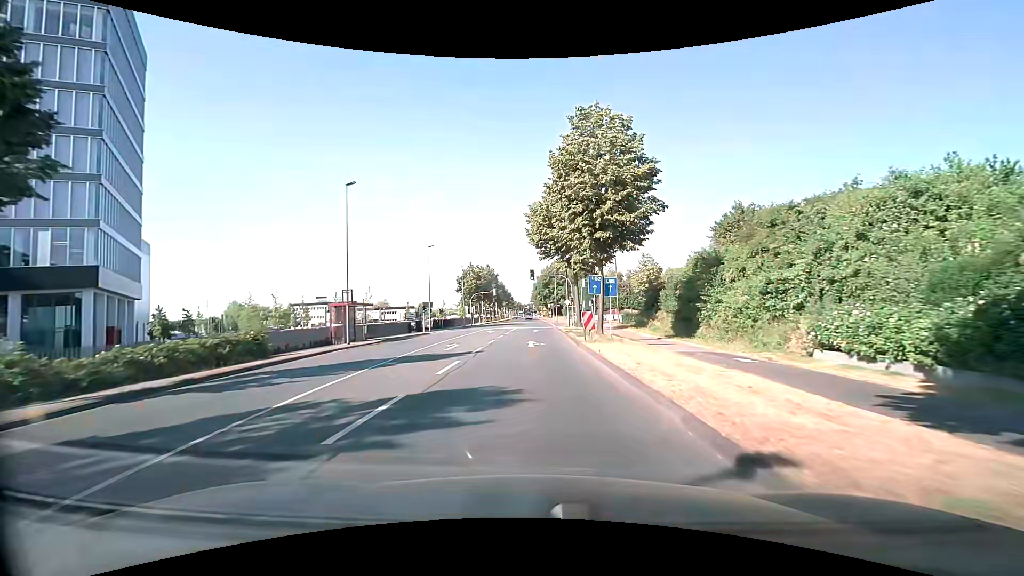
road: secondary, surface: asphalt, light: Day
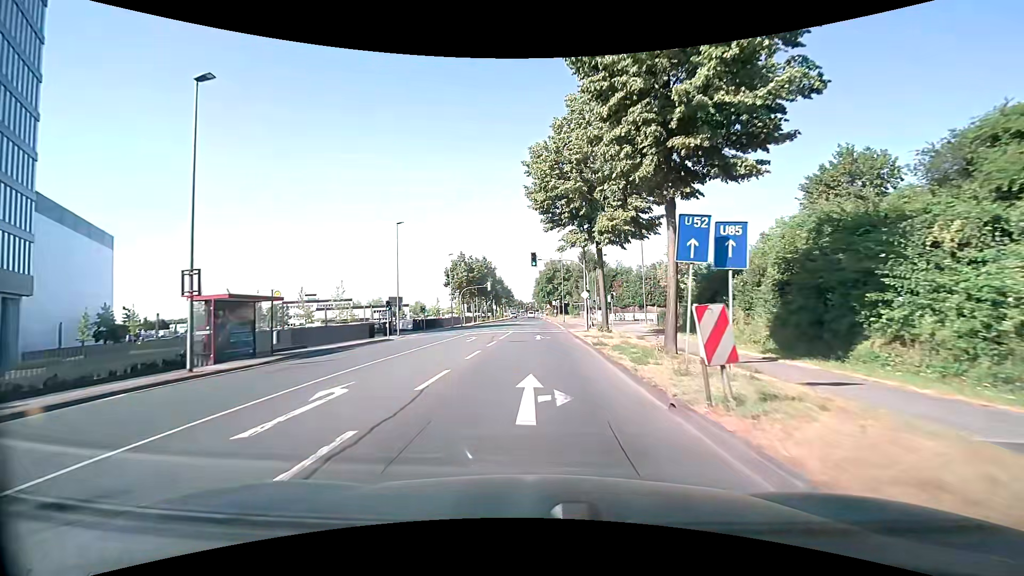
(0.0, +14.6) m; 0°
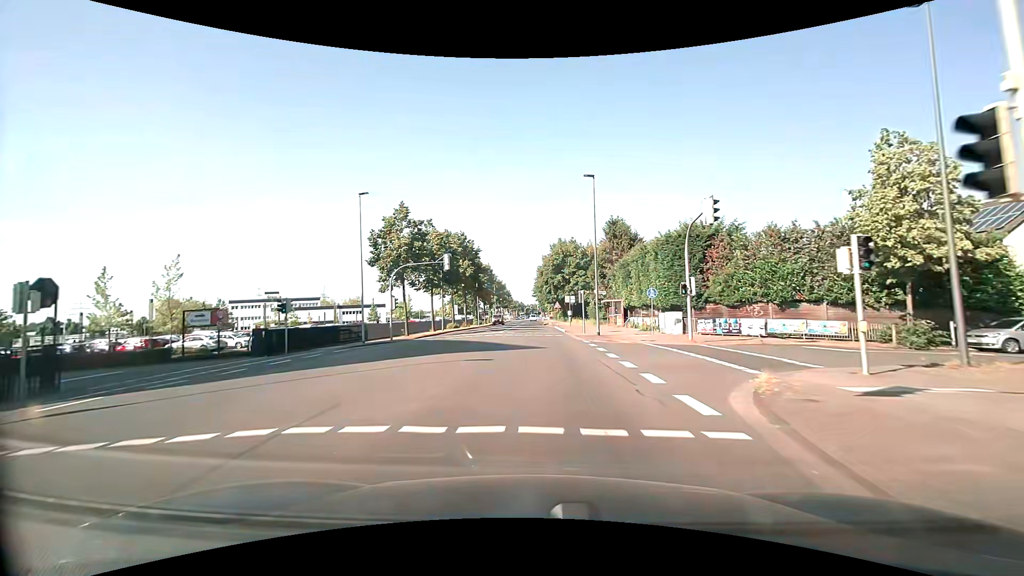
(+0.1, +36.8) m; 0°
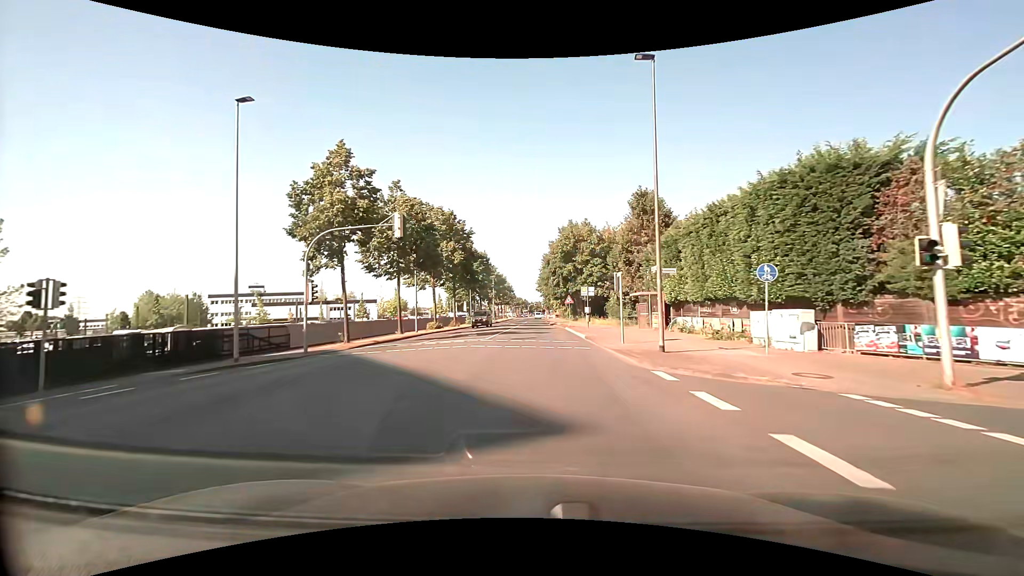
(-0.1, +14.9) m; 0°
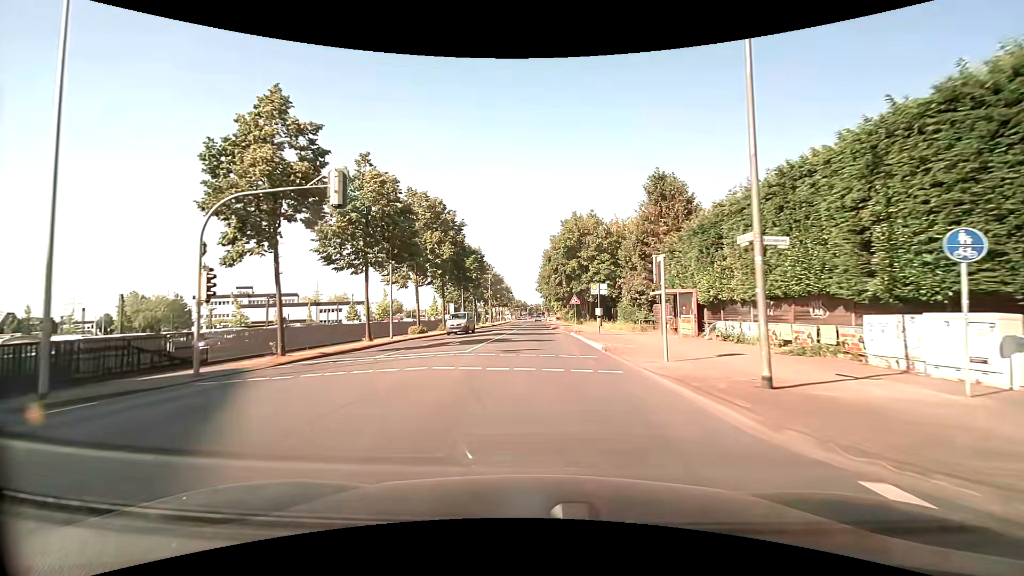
(0.0, +7.5) m; 0°
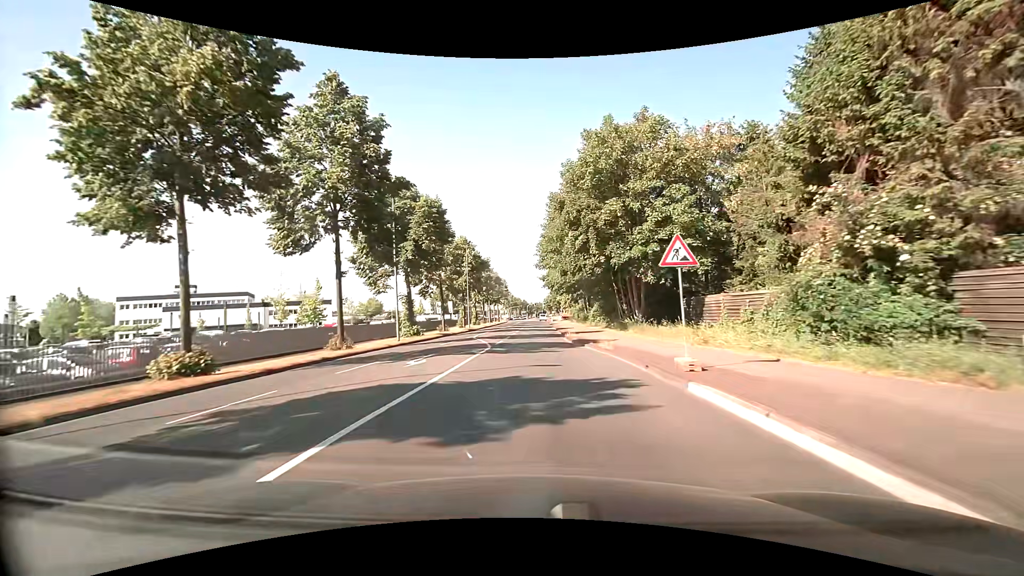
(0.0, +30.4) m; 0°
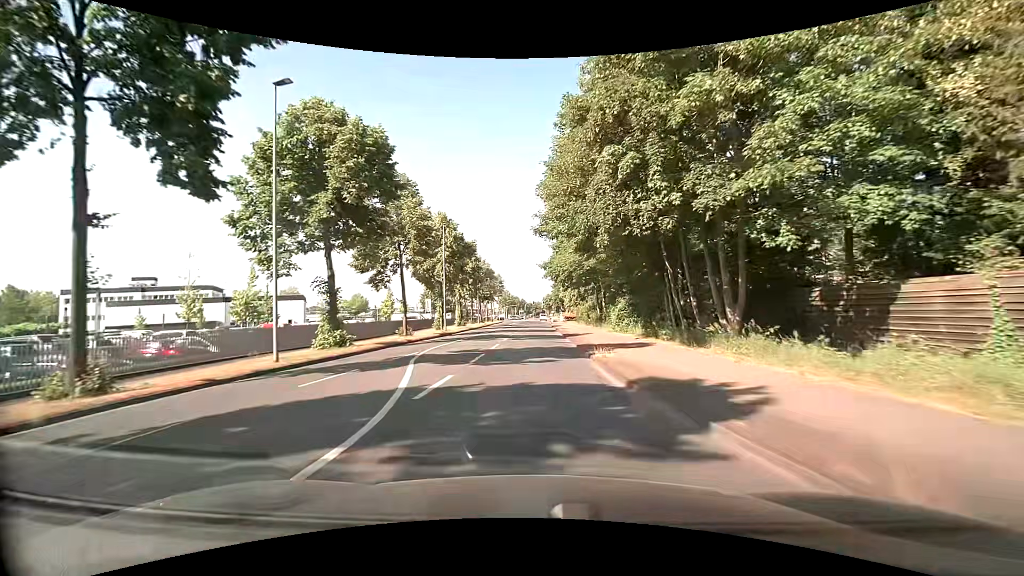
(0.0, +15.4) m; 0°
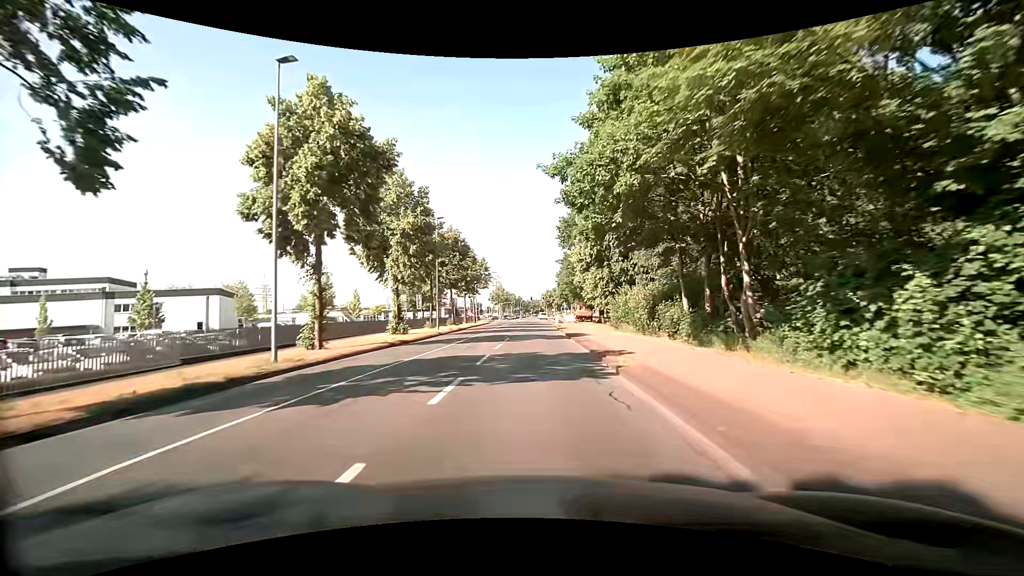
(+0.2, +30.7) m; +1°
(0, +10) (0, +20) (0, +30) (0, +40) (0, +50) (+1, +60) (+1, +70) (+1, +80) (+1, +90) (+2, +100) m
